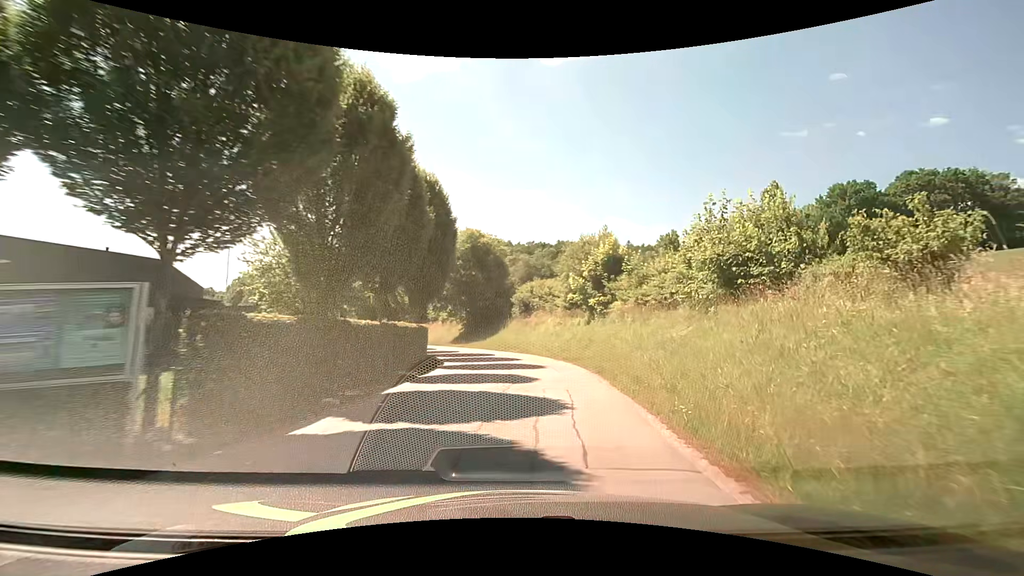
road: residential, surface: asphalt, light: Day
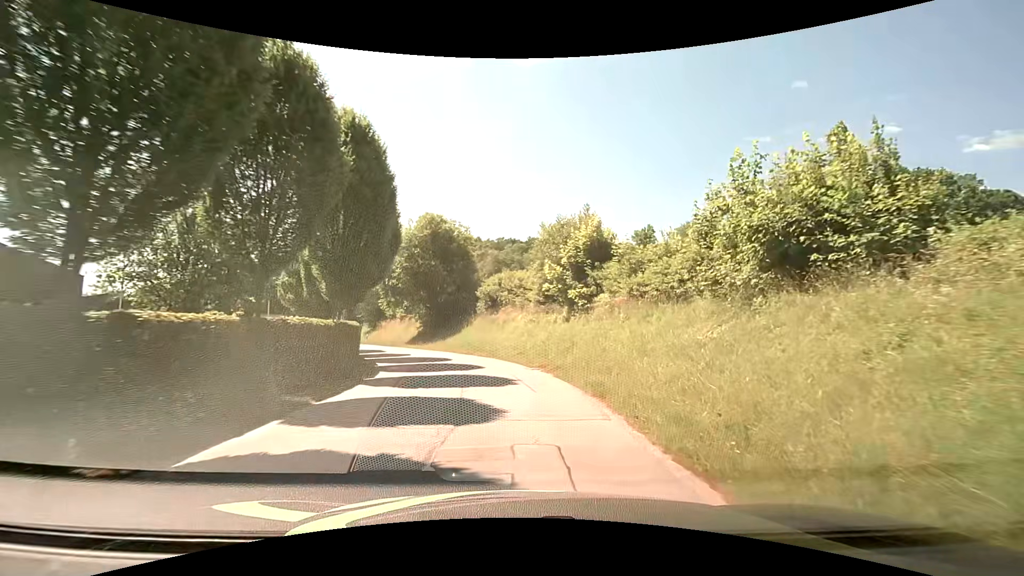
(+0.2, +5.6) m; +5°
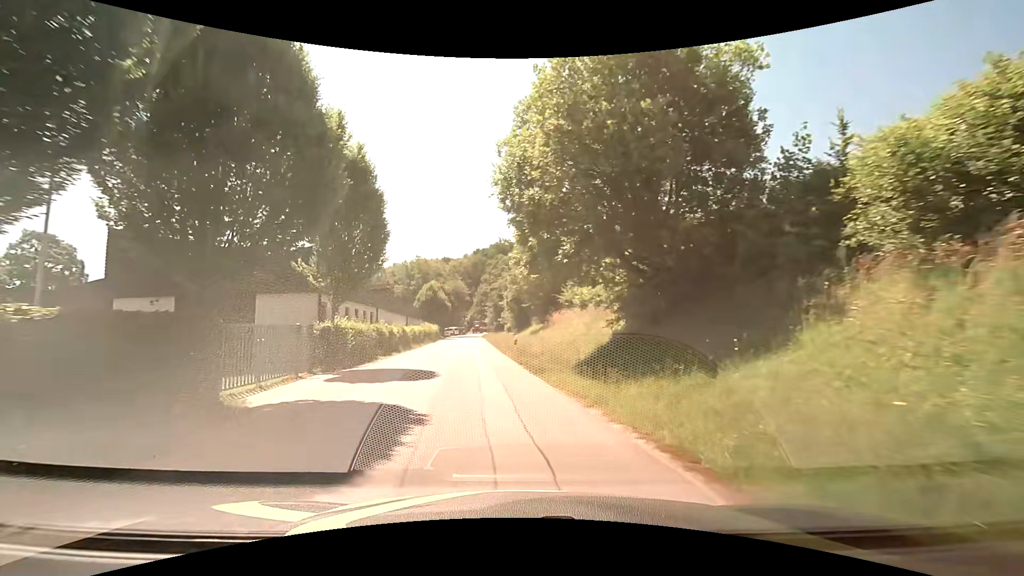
(-4.0, +27.5) m; -23°
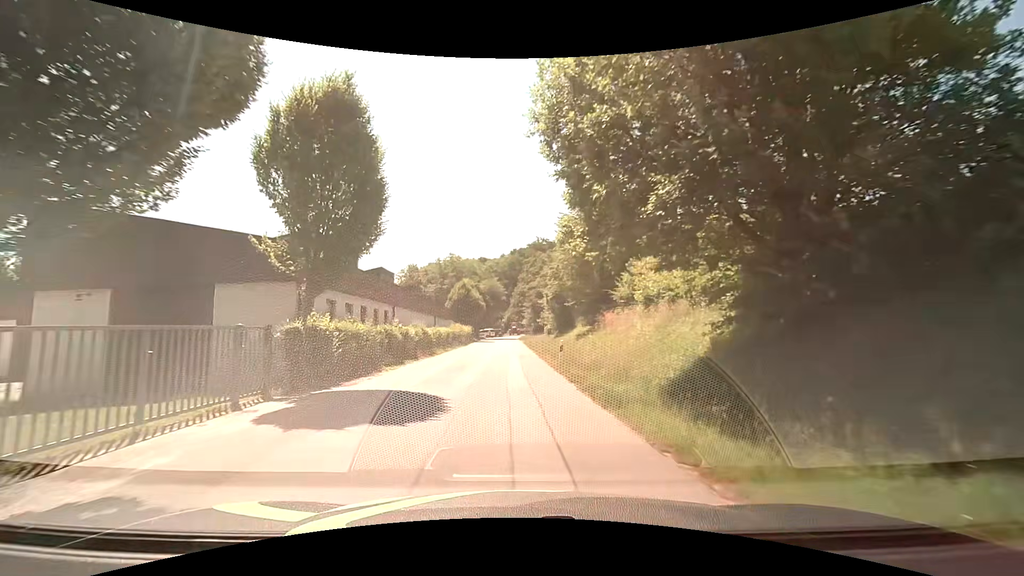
(-0.3, +5.6) m; -4°
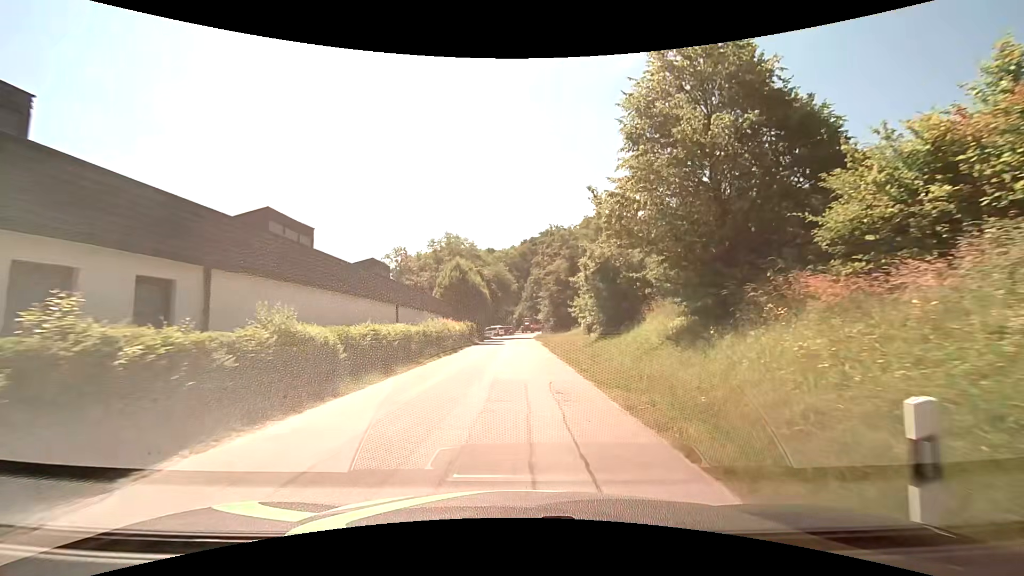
(-0.7, +17.4) m; -2°
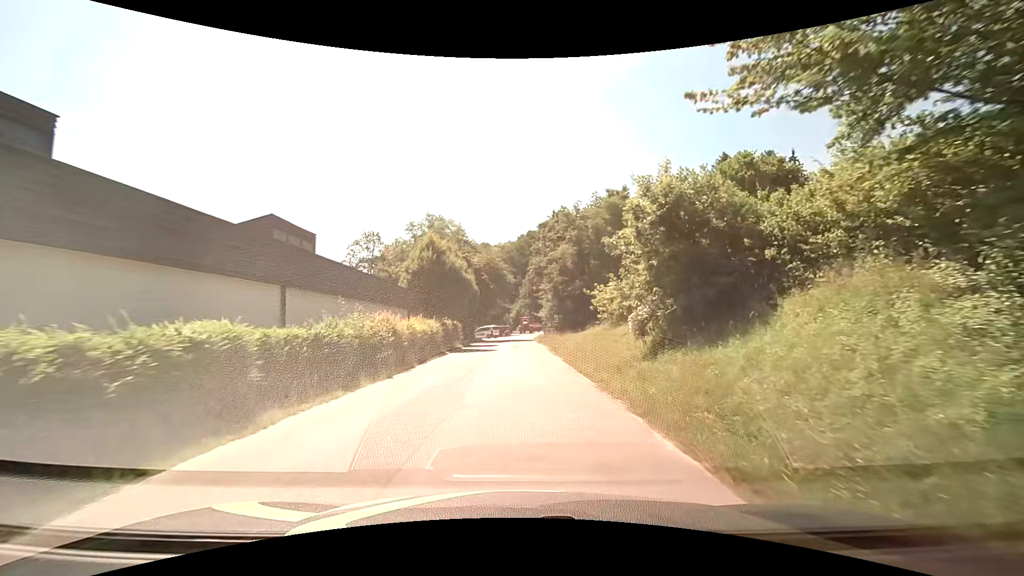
(-0.1, +11.7) m; -1°
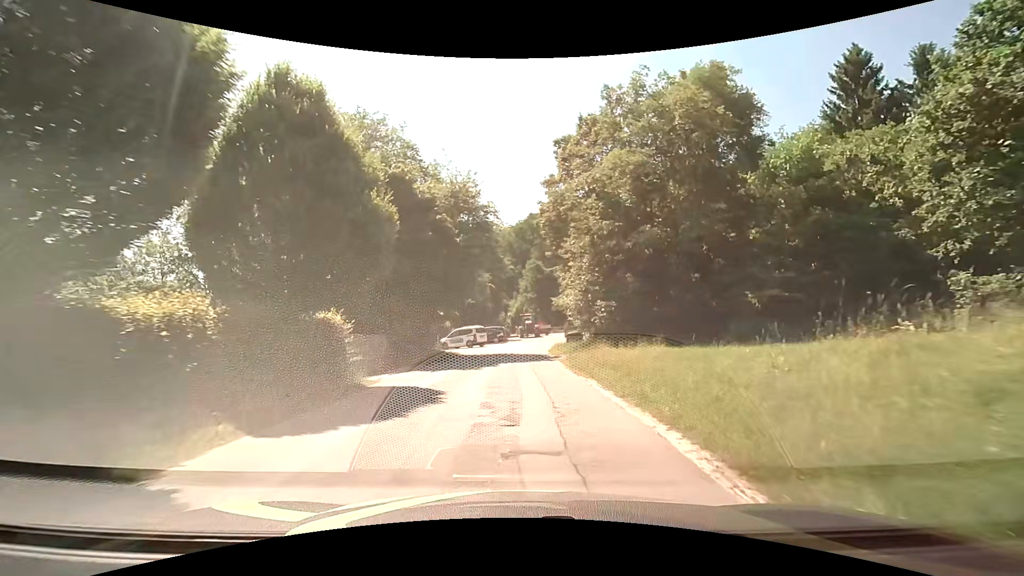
(+0.2, +27.8) m; +1°
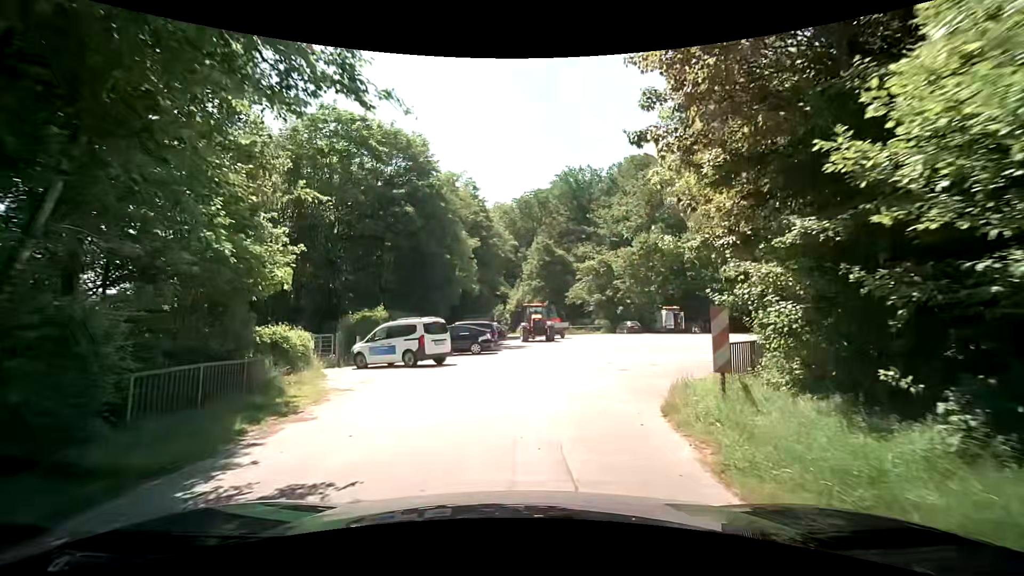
(-0.2, +23.6) m; -1°
